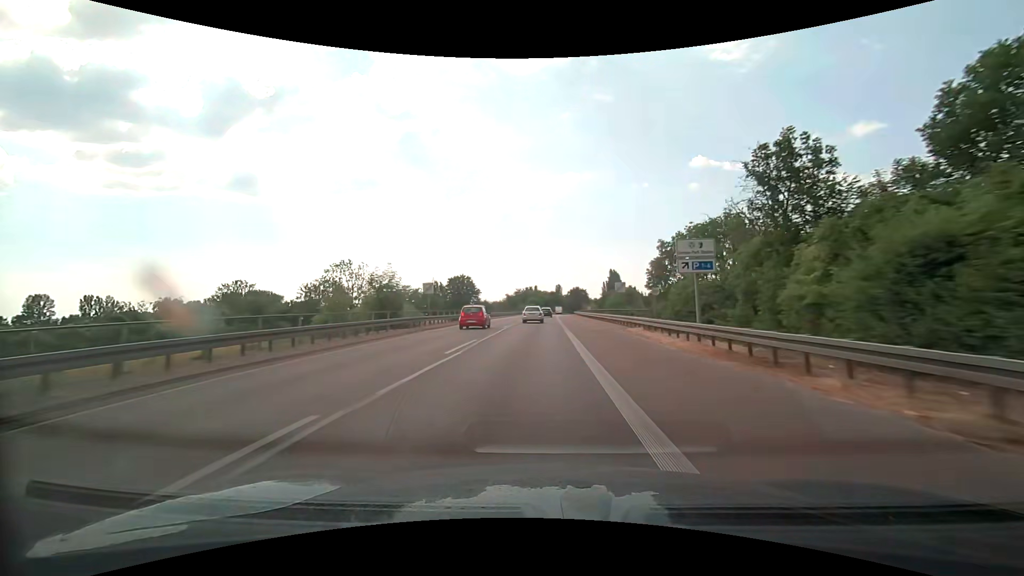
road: trunk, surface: asphalt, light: Day
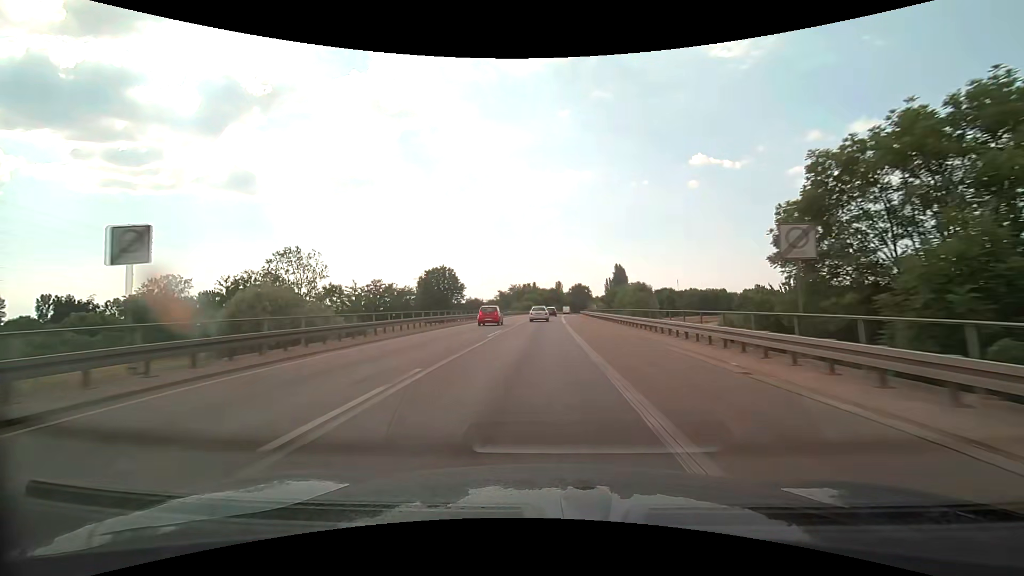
(+0.1, +27.5) m; 0°
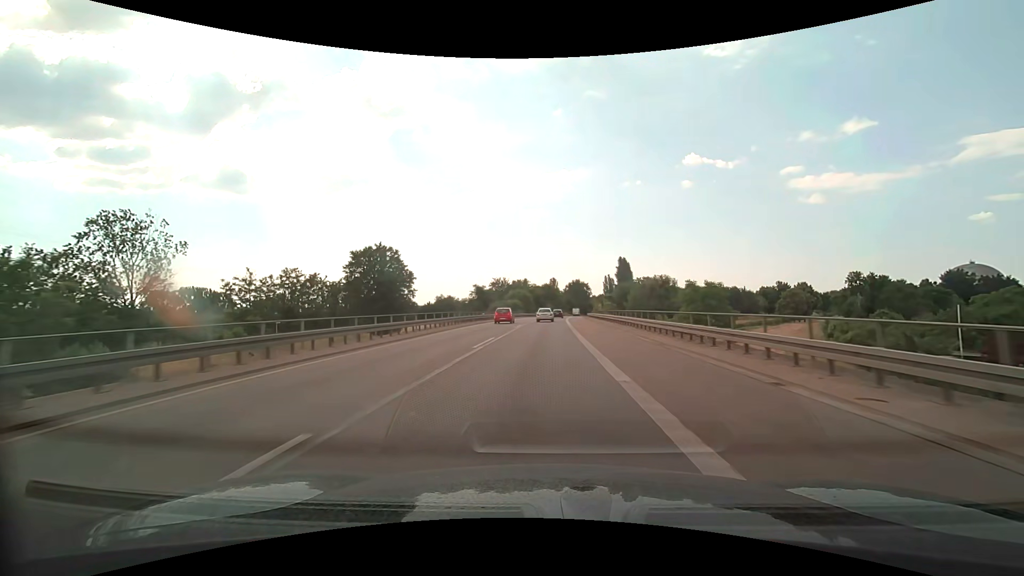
(+0.2, +41.2) m; +1°
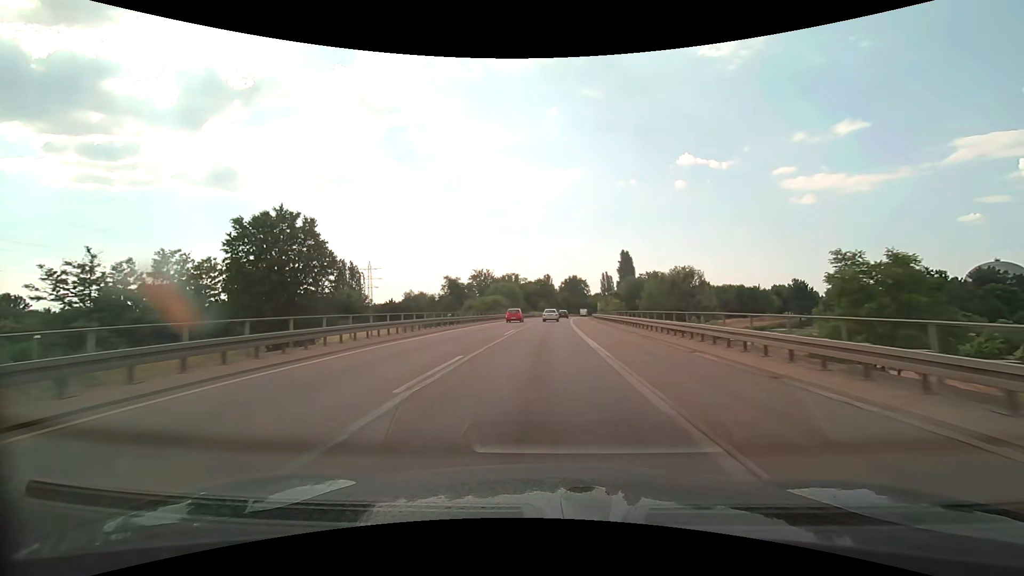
(+0.2, +27.5) m; +1°
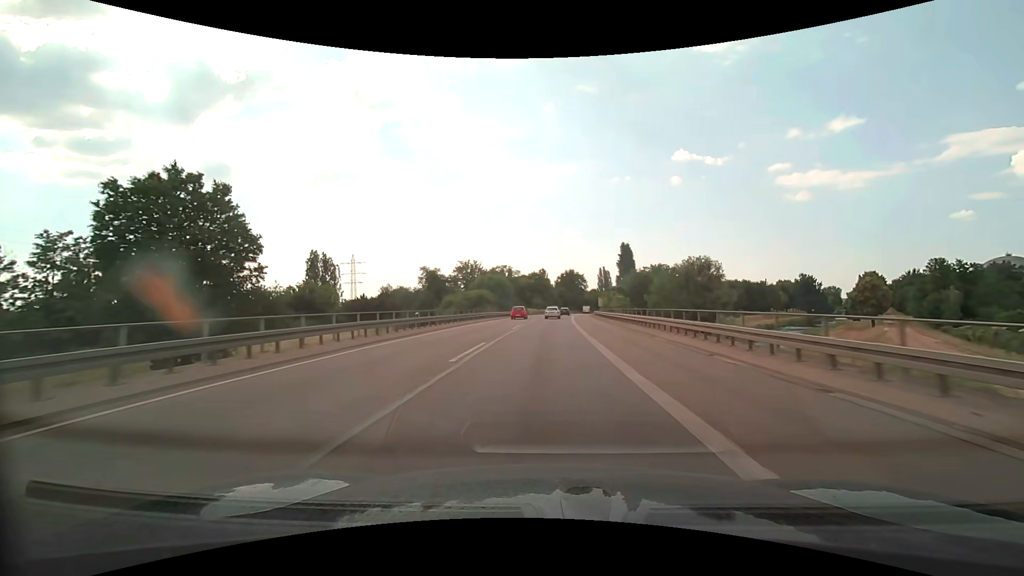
(0.0, +13.7) m; +1°
(0, +10) (0, +20) (0, +30) (+1, +40) (+1, +50) (+2, +60) (+2, +70) (+3, +80) (+4, +90) (+5, +100) m
